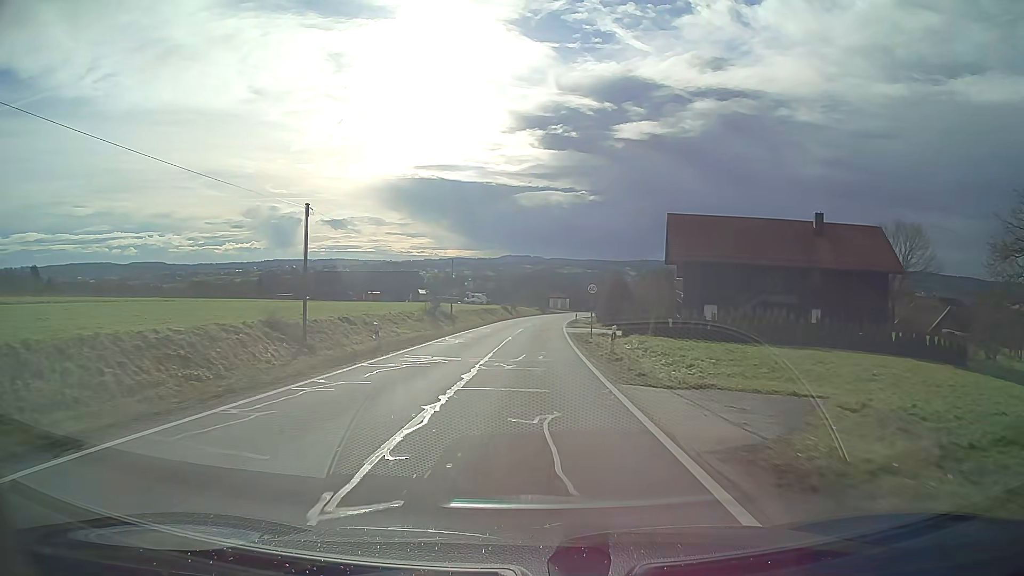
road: tertiary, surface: asphalt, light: Day
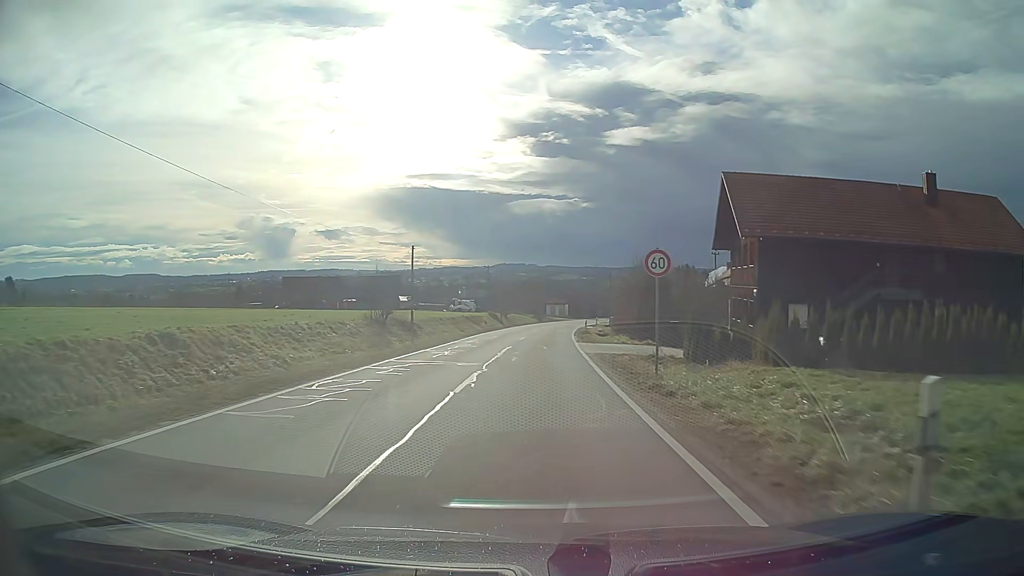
(+0.1, +18.3) m; 0°
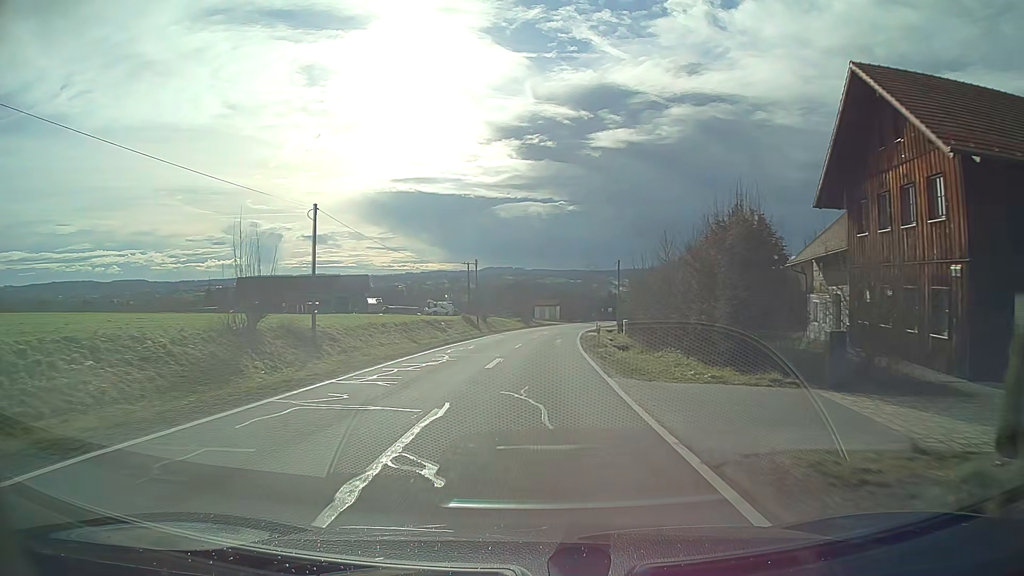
(+0.2, +18.3) m; +1°
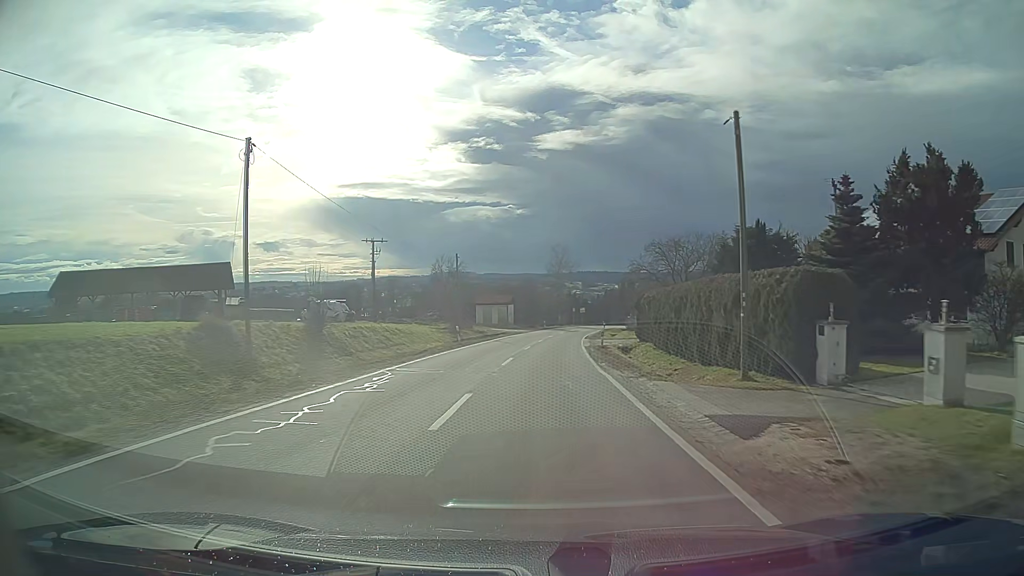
(+1.5, +45.6) m; +4°
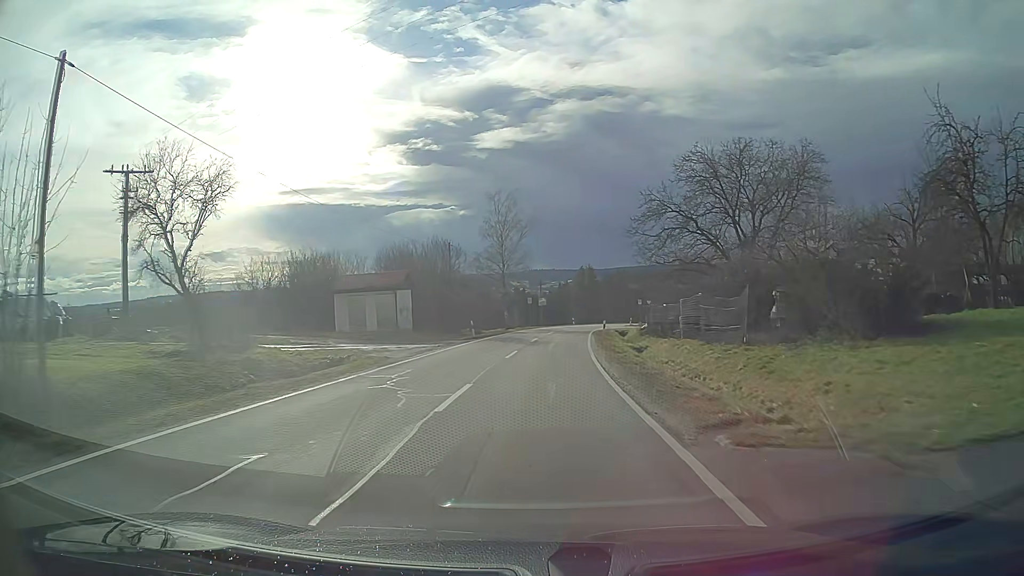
(+1.8, +46.0) m; +4°
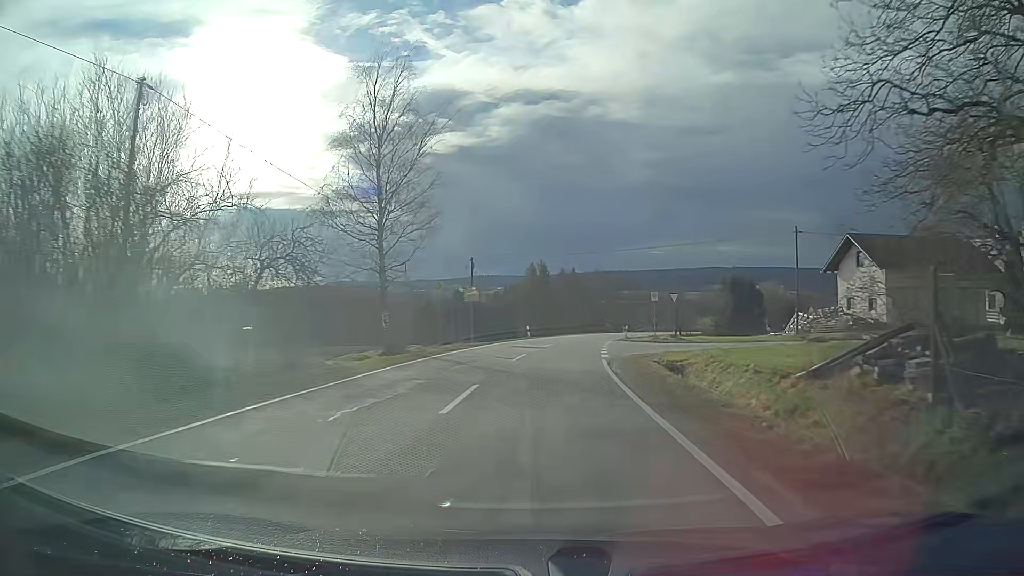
(+1.4, +36.6) m; +5°
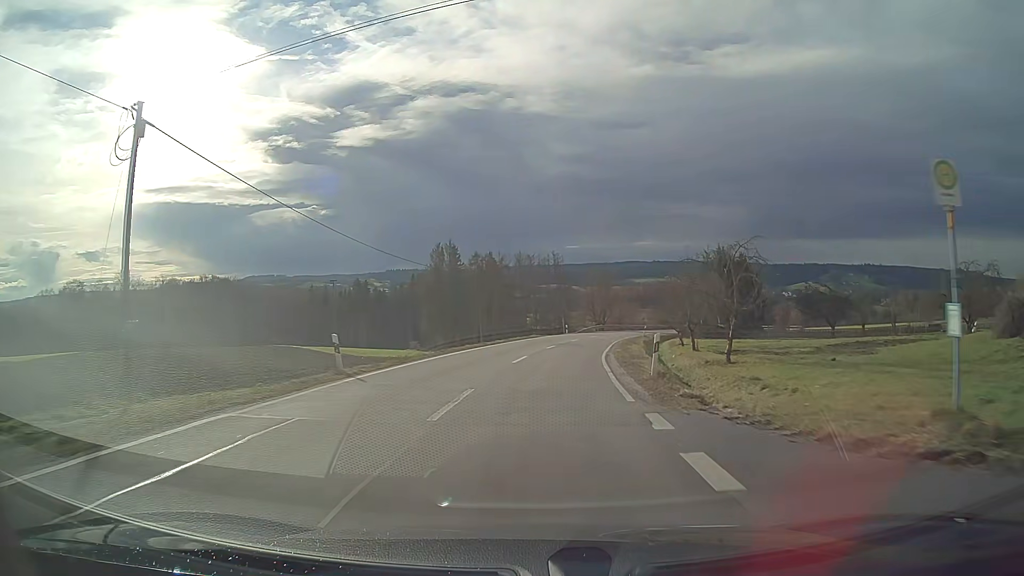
(+2.1, +36.4) m; +7°
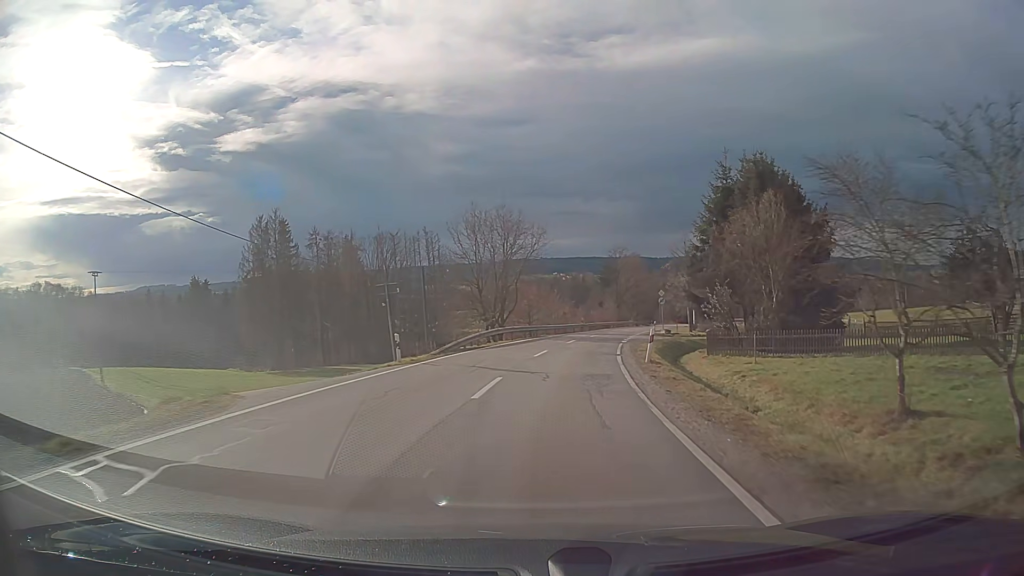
(+3.8, +45.7) m; +10°
